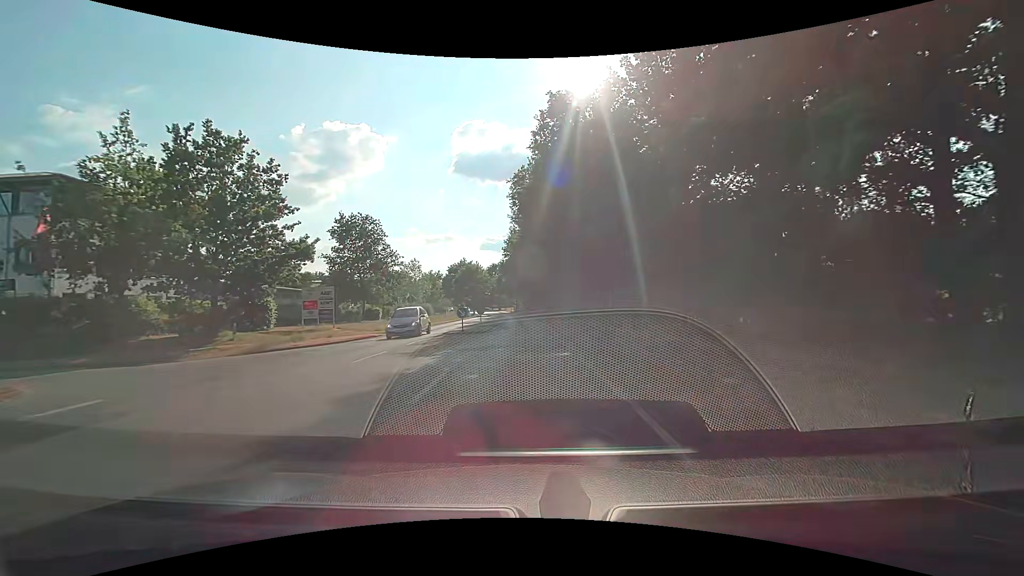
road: secondary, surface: asphalt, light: Day
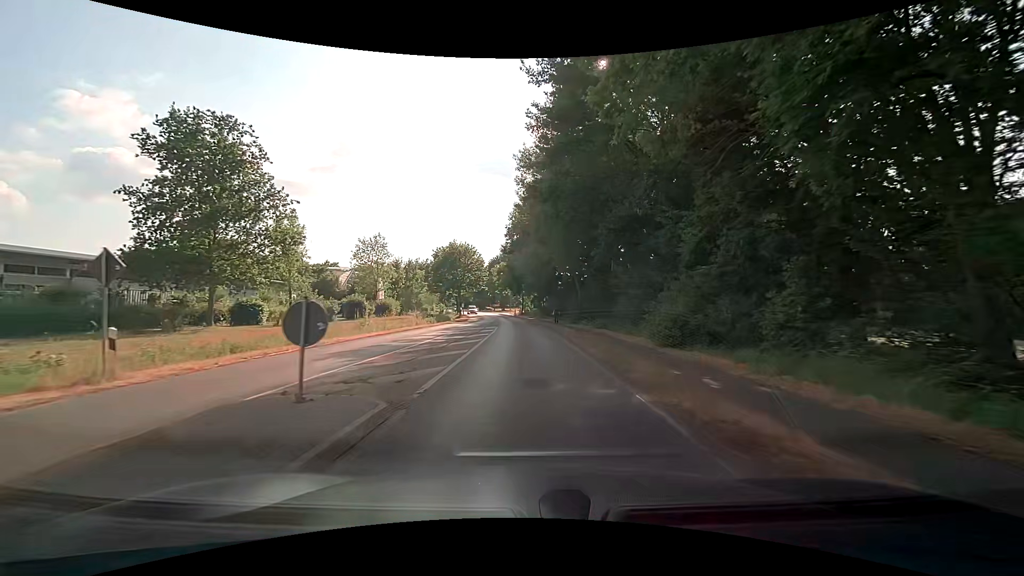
(0.0, +30.4) m; -1°
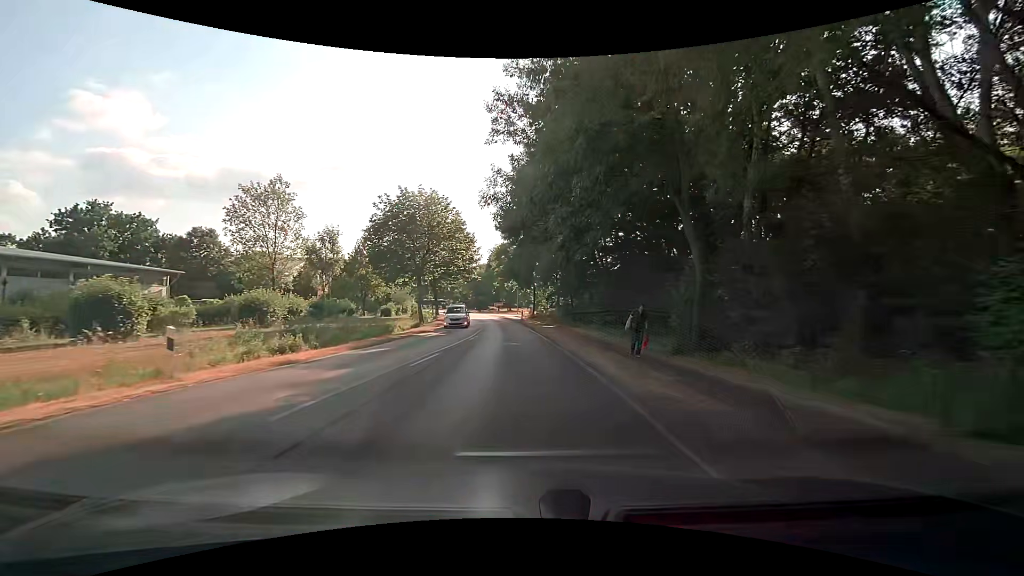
(-0.2, +30.4) m; -2°
